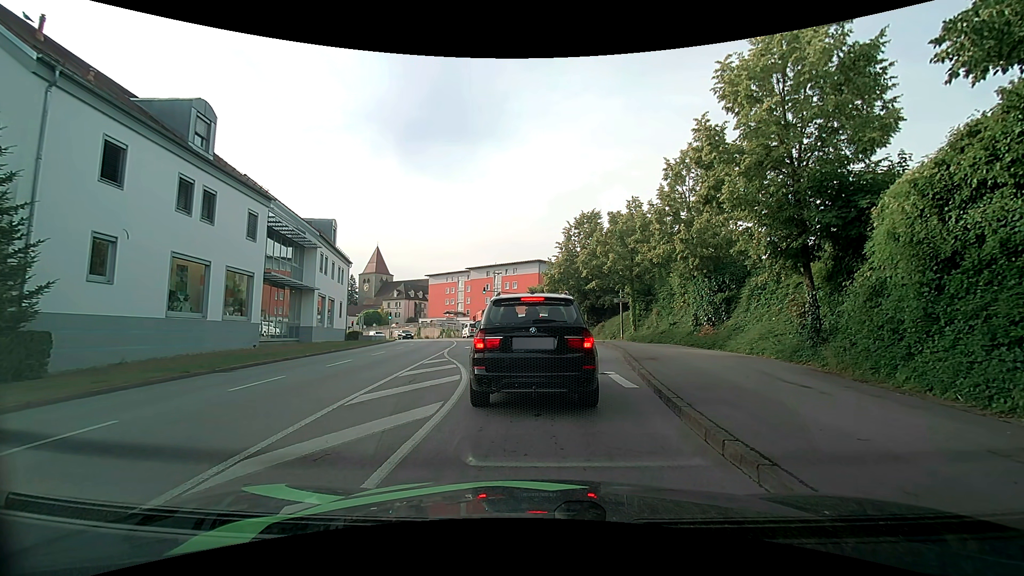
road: tertiary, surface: asphalt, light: Day
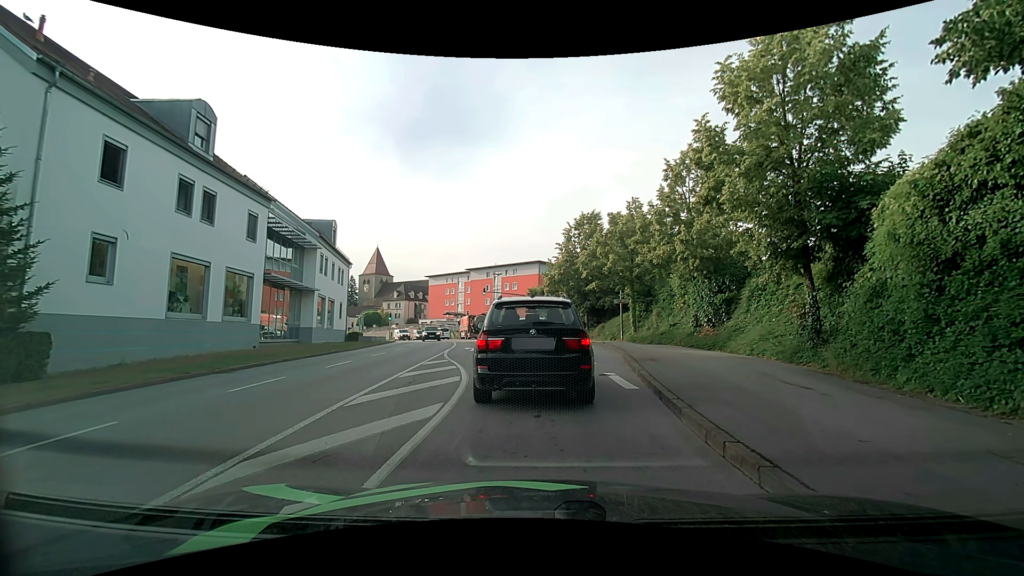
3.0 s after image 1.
(0.0, 0.0) m; 0°
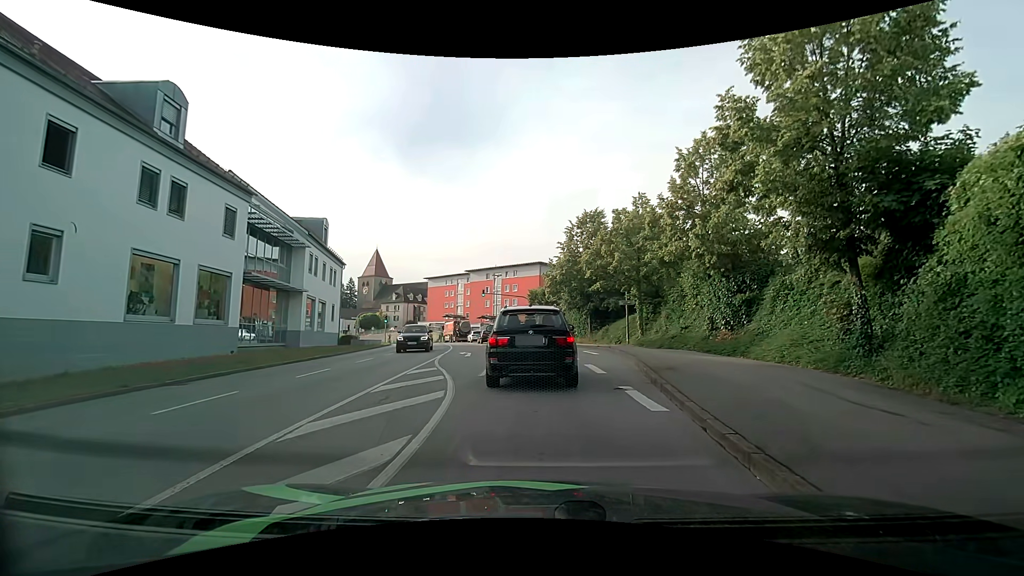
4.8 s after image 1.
(0.0, +2.2) m; +2°
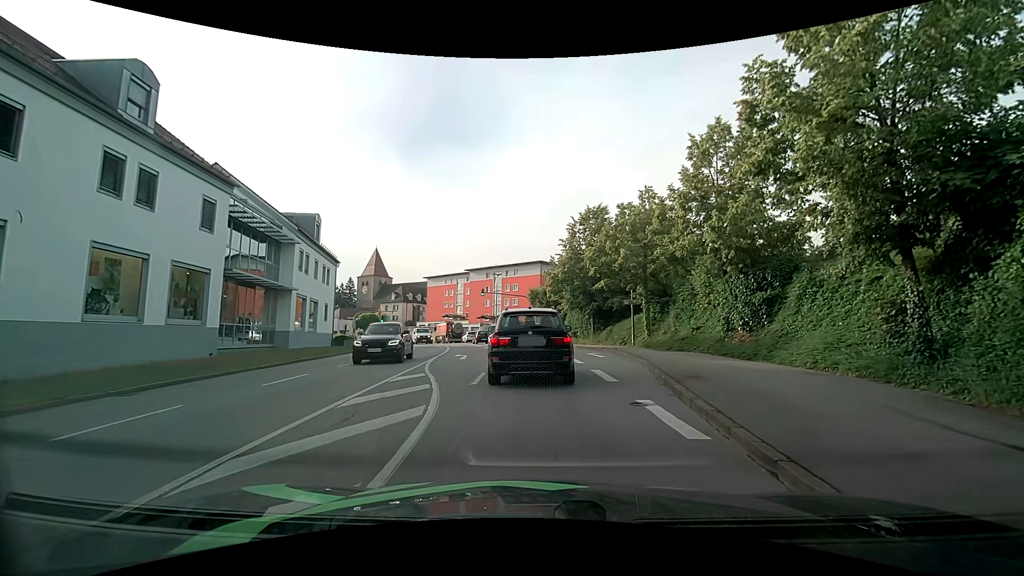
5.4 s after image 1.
(0.0, +1.9) m; -1°
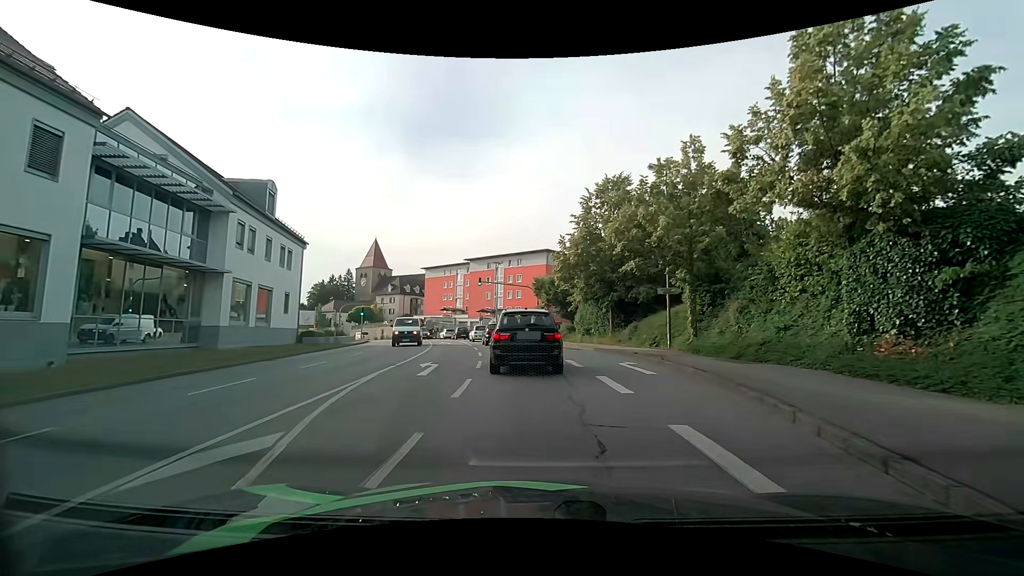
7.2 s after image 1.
(-0.1, +8.5) m; -1°
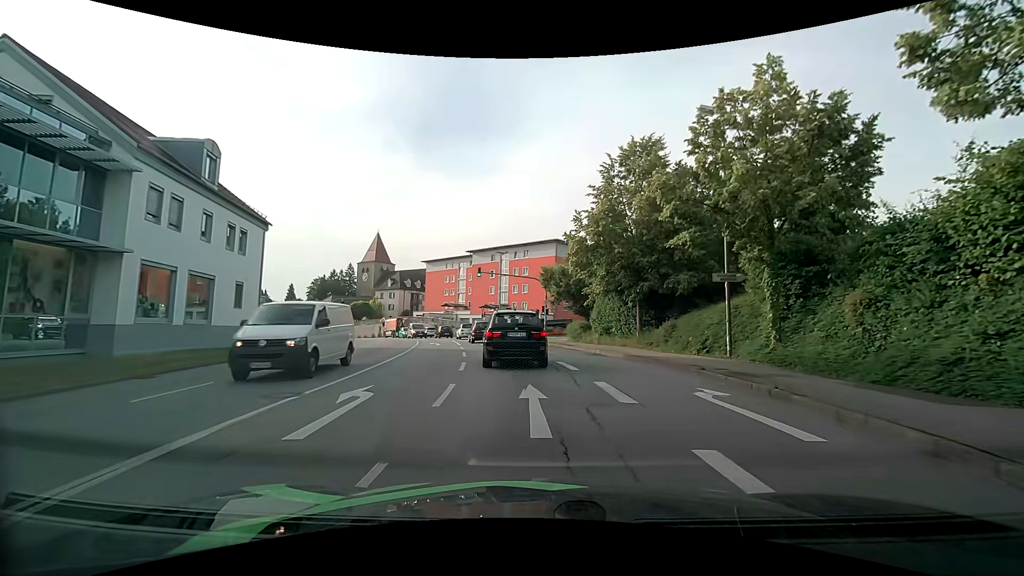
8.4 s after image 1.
(0.0, +7.4) m; 0°
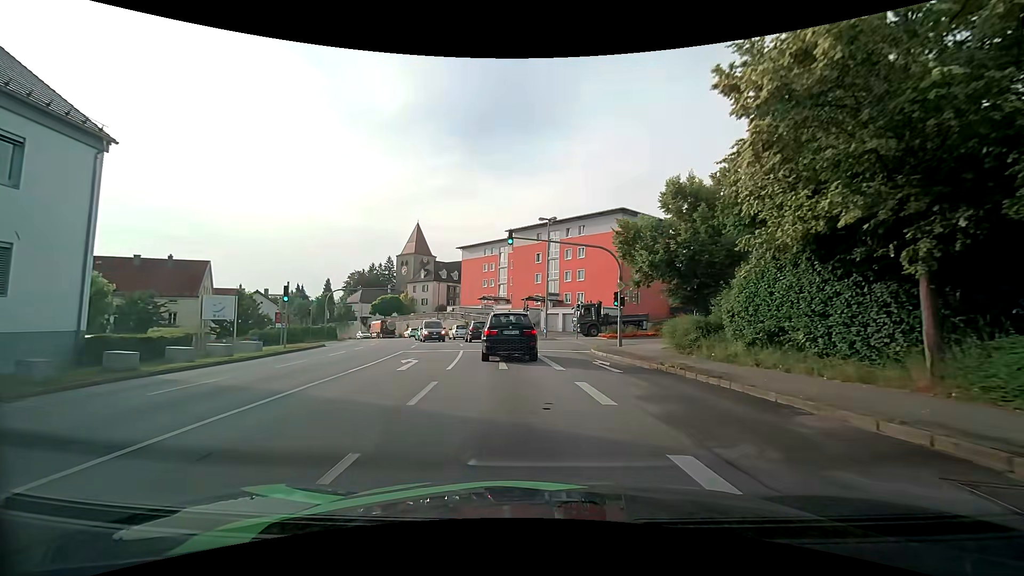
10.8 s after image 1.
(-0.8, +18.1) m; -6°
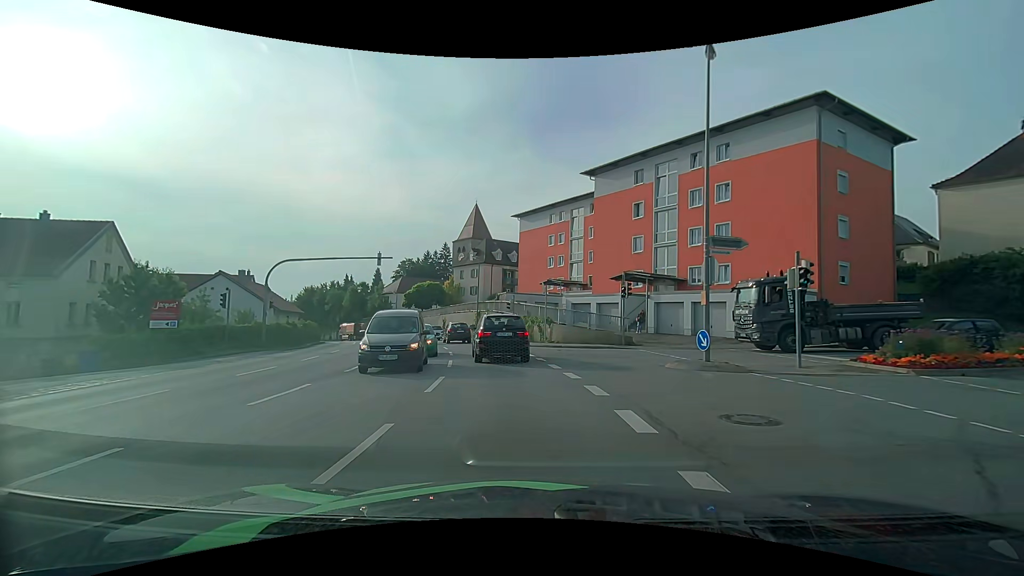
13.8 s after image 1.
(-1.7, +26.1) m; -8°
(0, +10) (-1, +20) (-3, +30) (-6, +39) (-9, +49) (-13, +58) (-17, +67) (-22, +76) (-27, +84) (-34, +92) m
